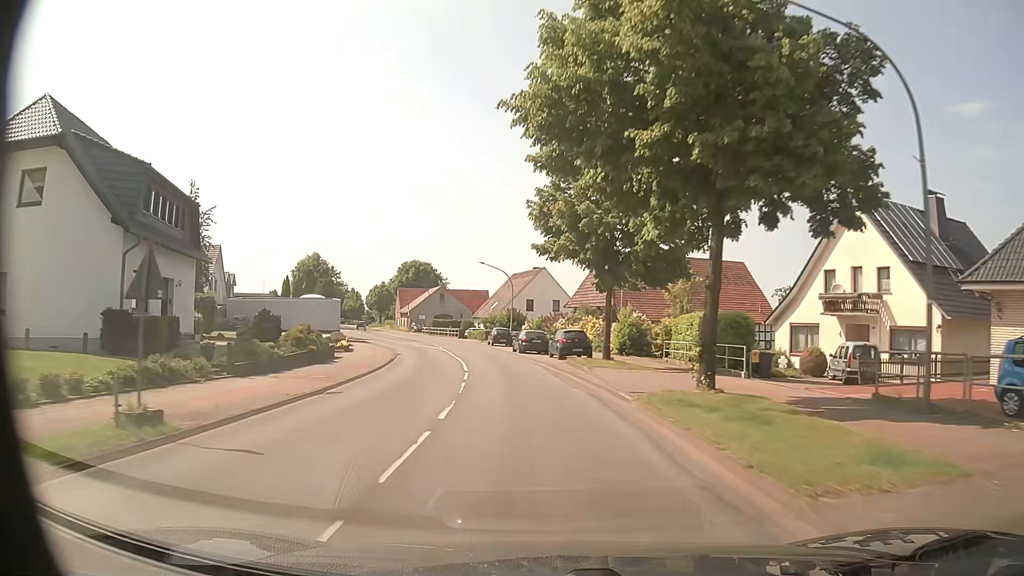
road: primary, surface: asphalt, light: Day
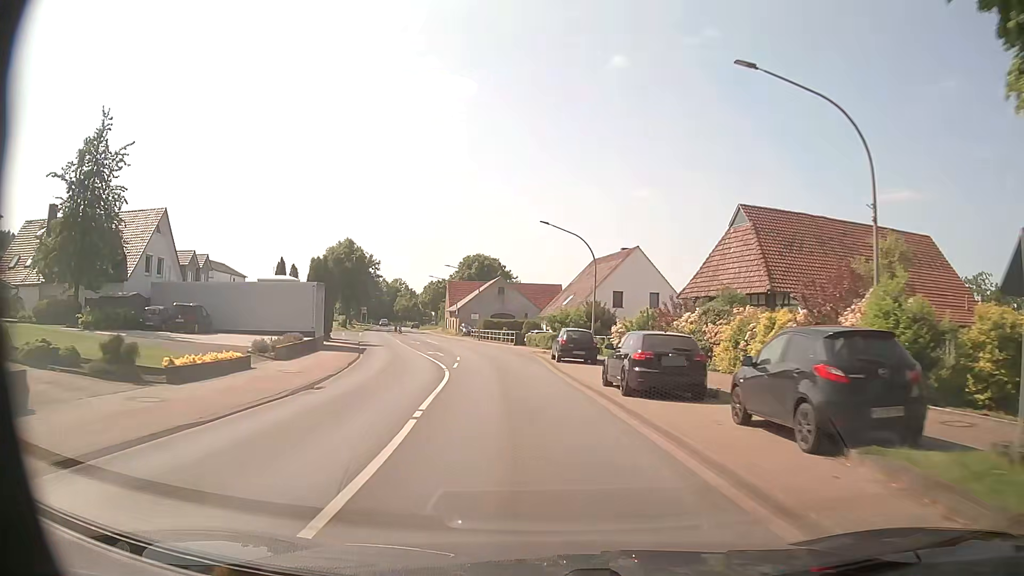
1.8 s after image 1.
(-1.4, +25.3) m; -7°
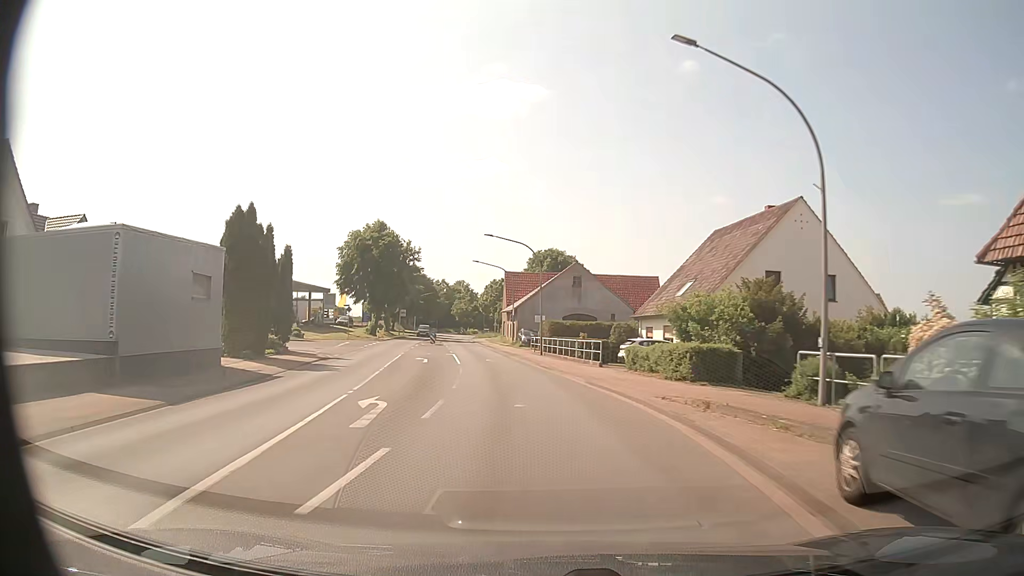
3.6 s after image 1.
(-1.3, +25.8) m; -6°
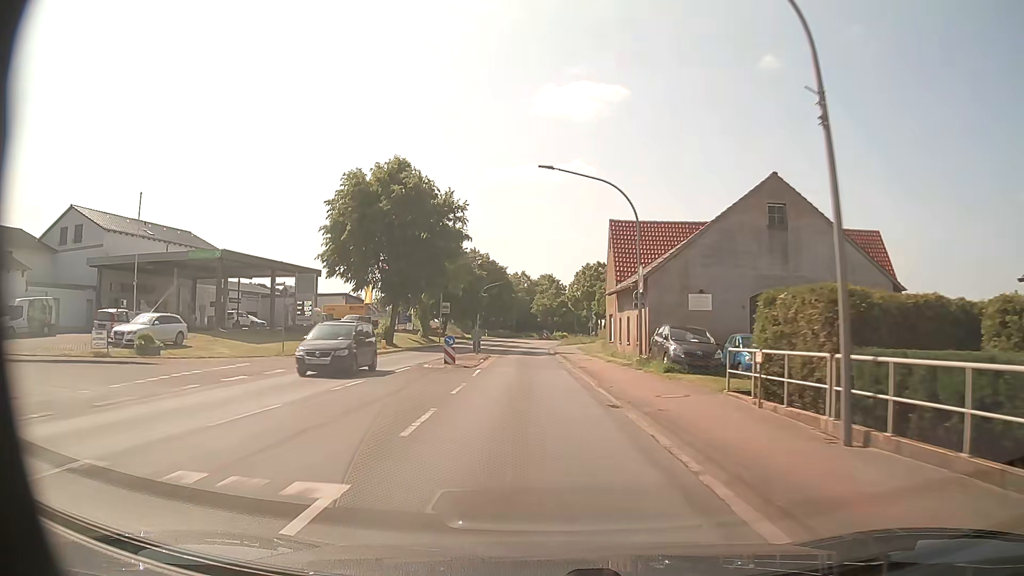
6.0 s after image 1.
(-2.8, +34.6) m; -8°
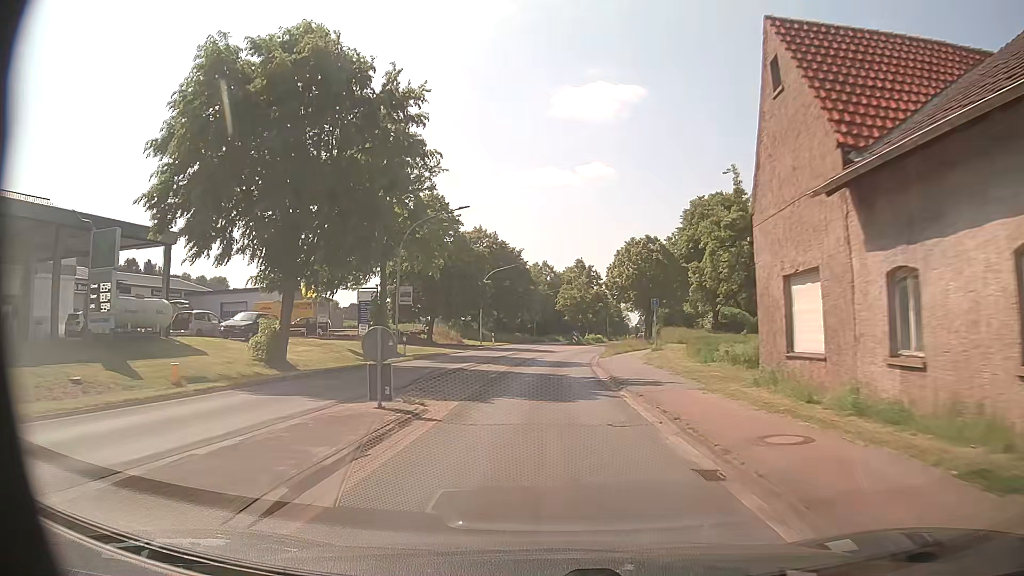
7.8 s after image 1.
(-0.6, +26.1) m; -2°
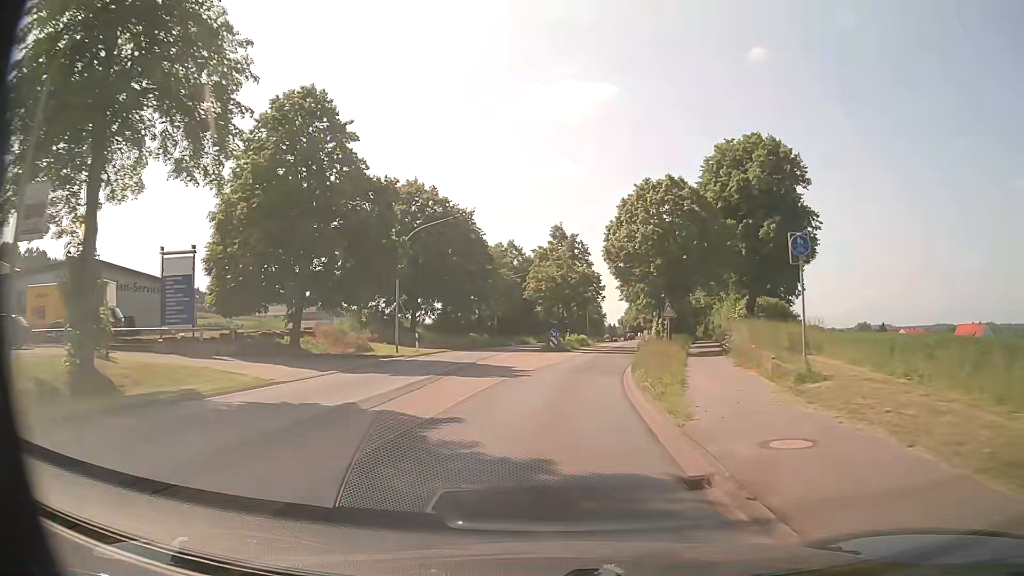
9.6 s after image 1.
(+0.4, +25.8) m; +2°
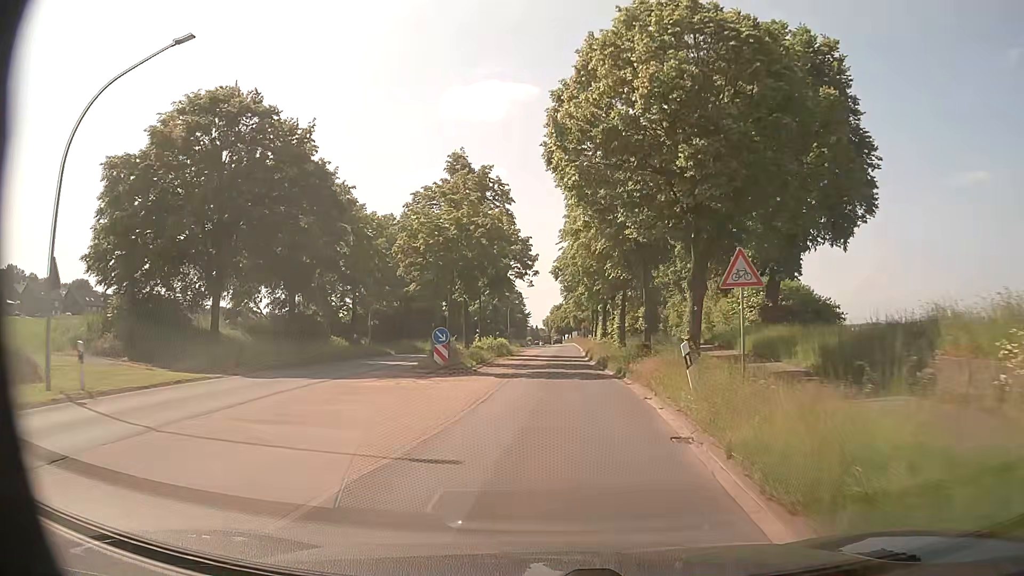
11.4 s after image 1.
(+1.2, +23.8) m; +7°
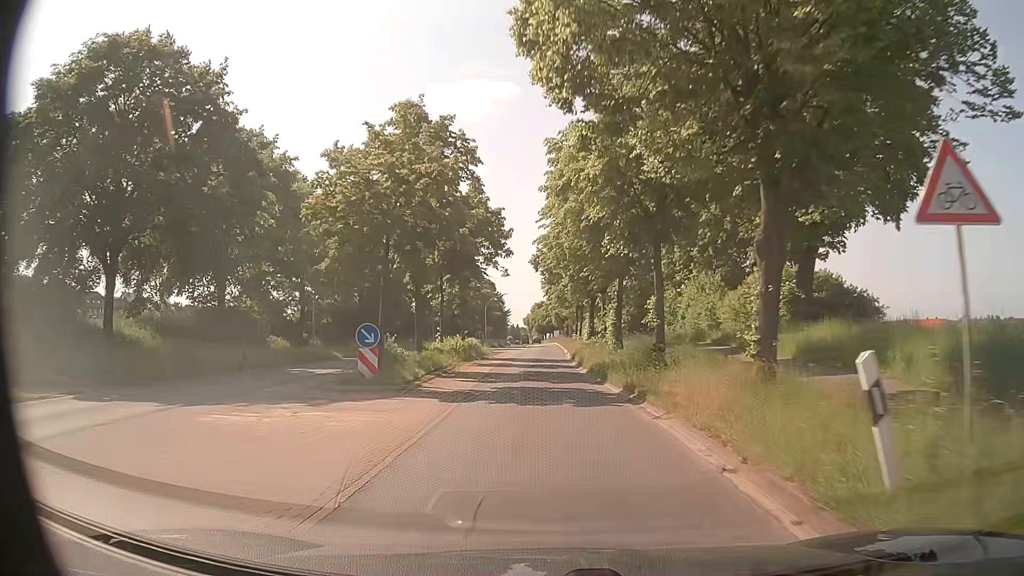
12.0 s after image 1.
(+0.1, +7.8) m; +2°
(0, +10) (0, +20) (0, +30) (0, +40) (0, +50) (0, +60) (0, +70) (-1, +80) (-1, +90) (-1, +100) m
